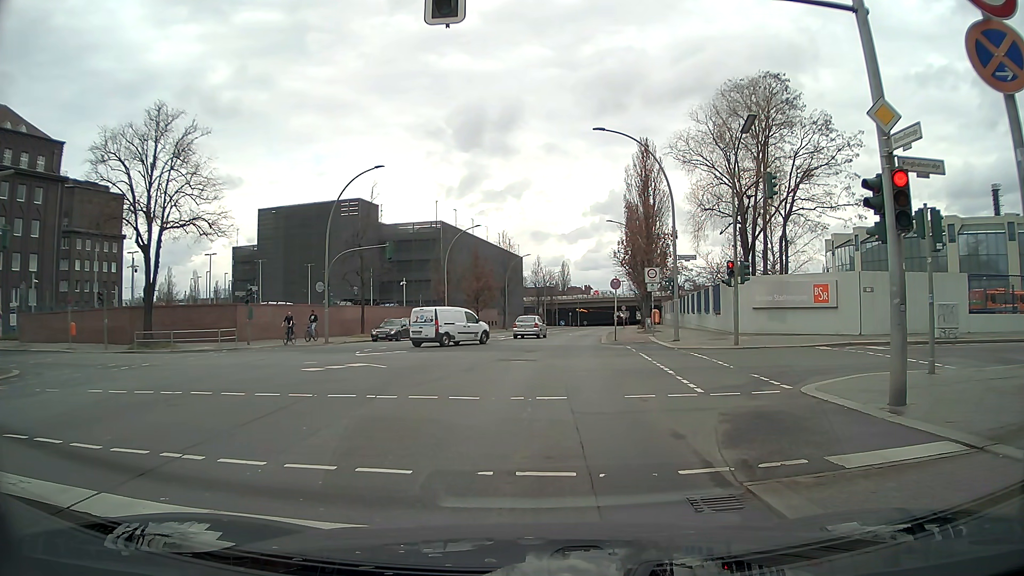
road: secondary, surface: asphalt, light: Day
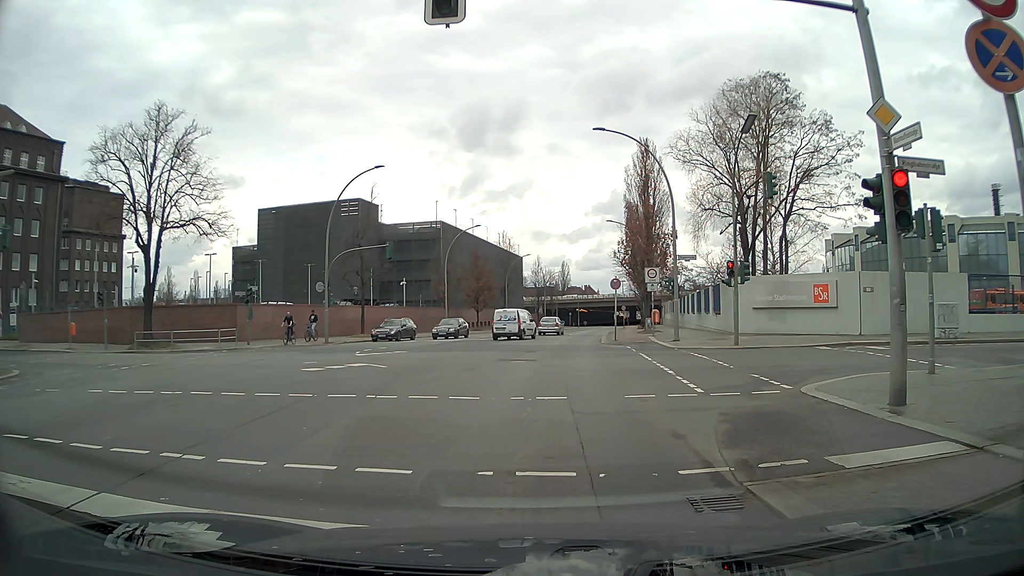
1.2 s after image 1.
(0.0, 0.0) m; 0°
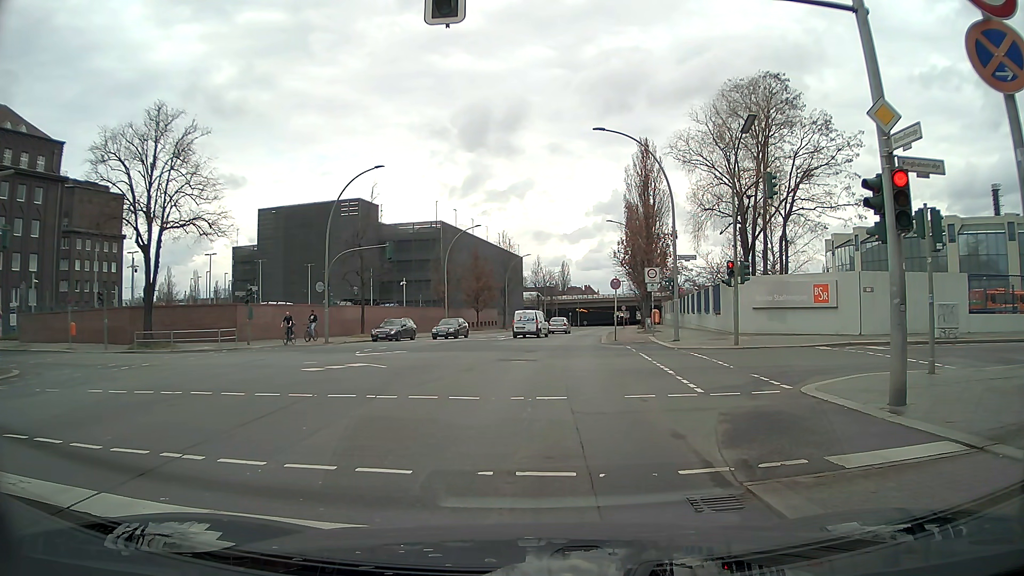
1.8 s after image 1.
(0.0, 0.0) m; 0°
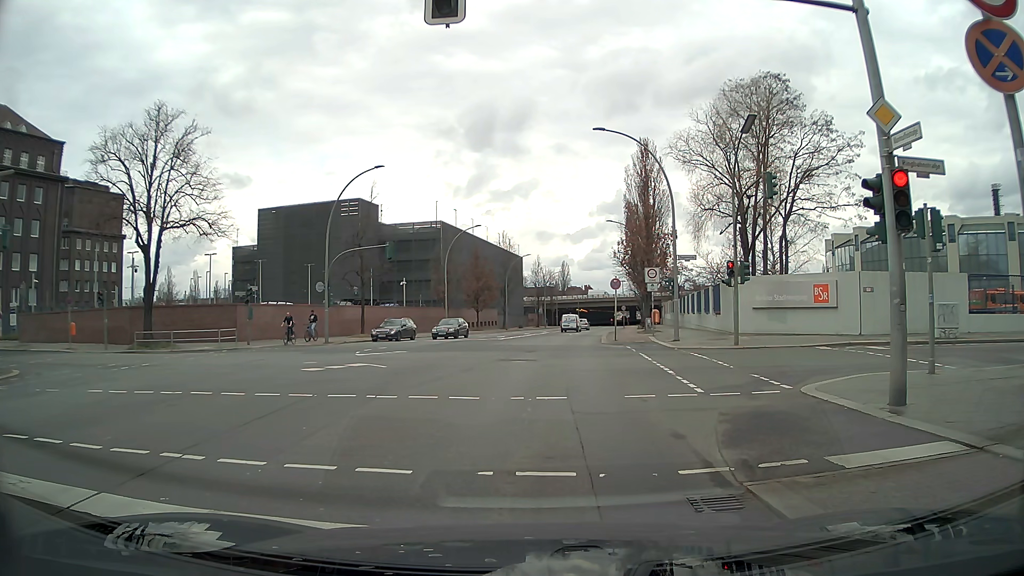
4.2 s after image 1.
(0.0, 0.0) m; 0°
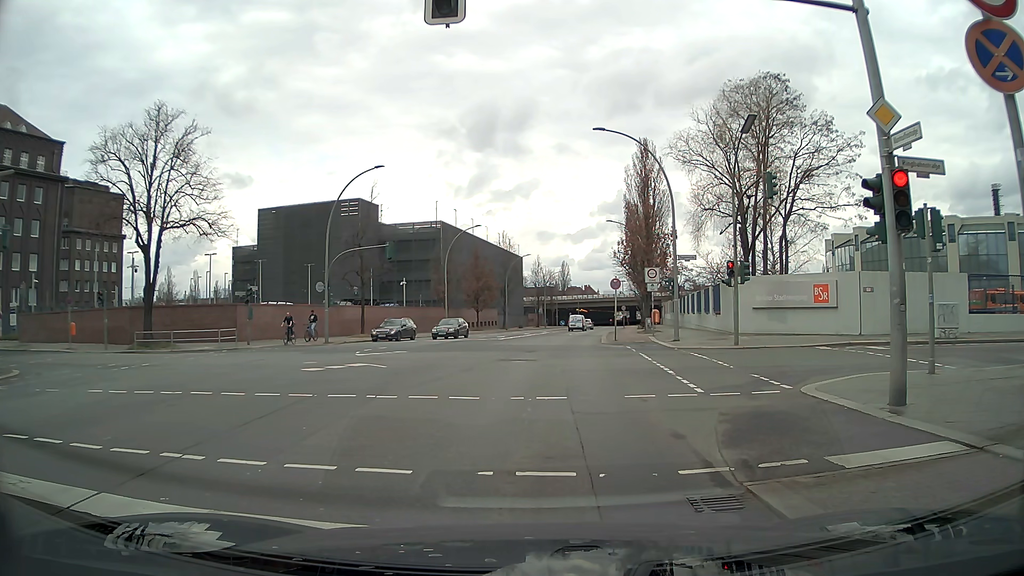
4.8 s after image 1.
(0.0, 0.0) m; 0°
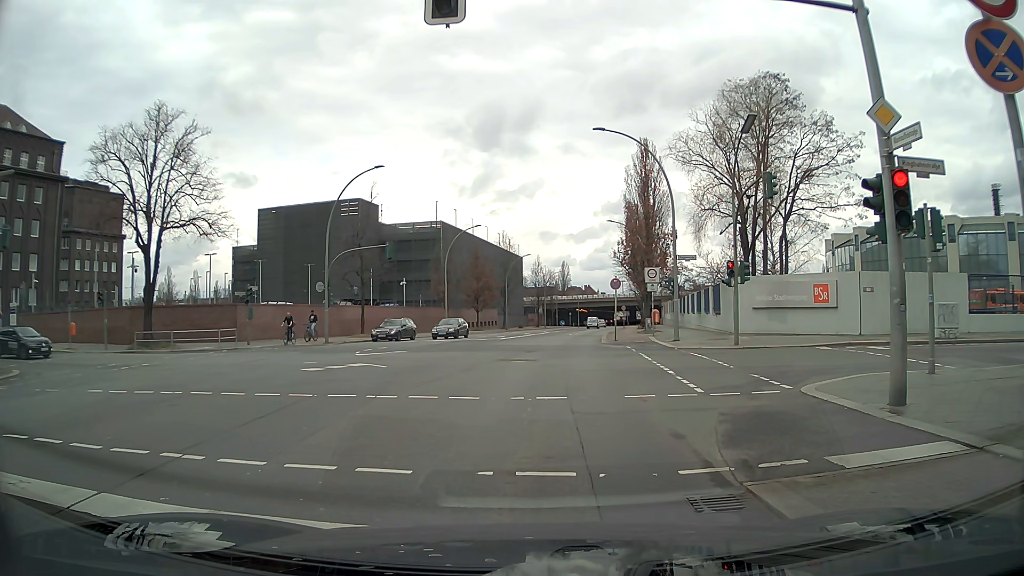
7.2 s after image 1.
(0.0, 0.0) m; 0°
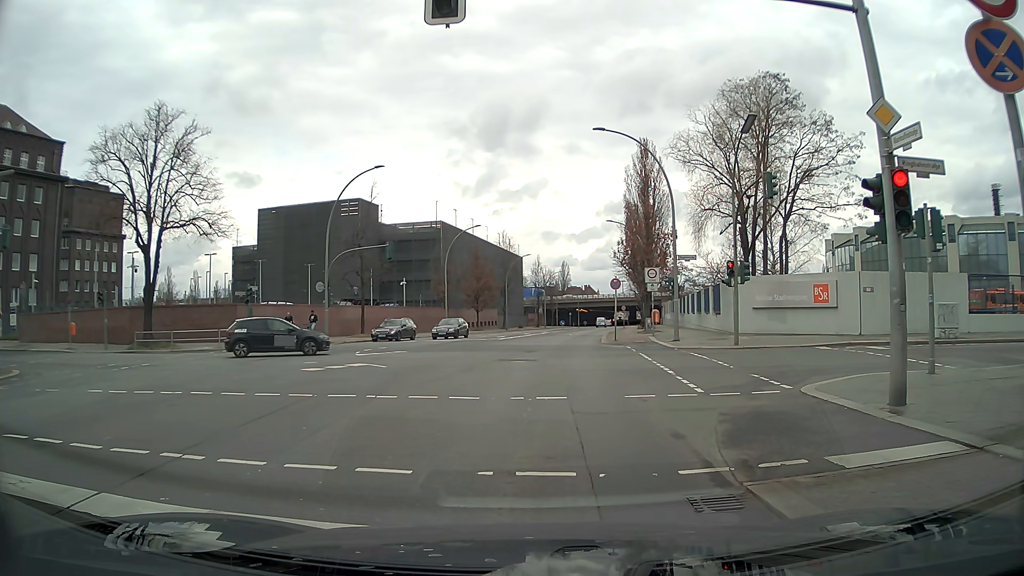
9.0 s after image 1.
(0.0, 0.0) m; 0°
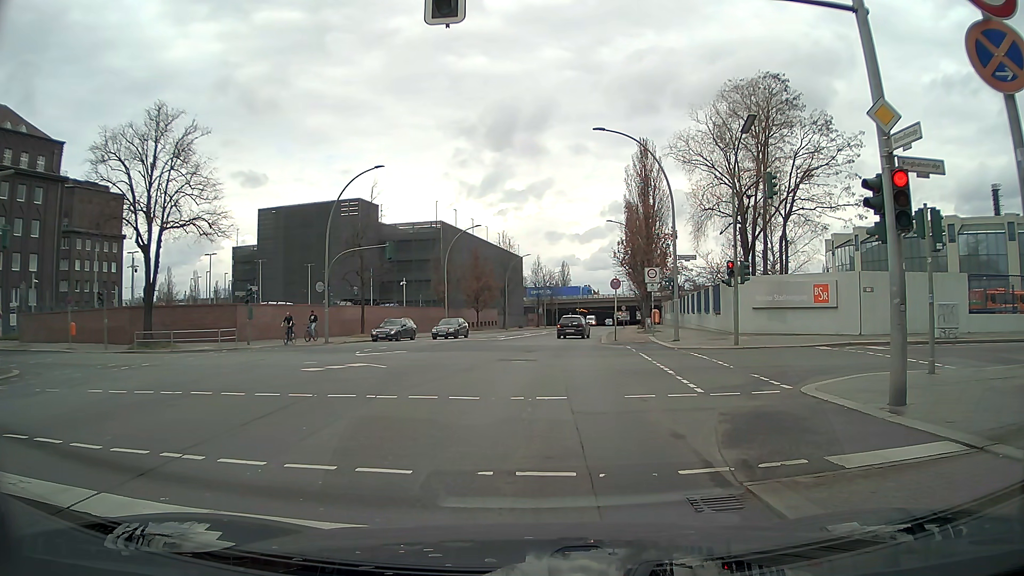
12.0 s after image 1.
(0.0, 0.0) m; 0°
